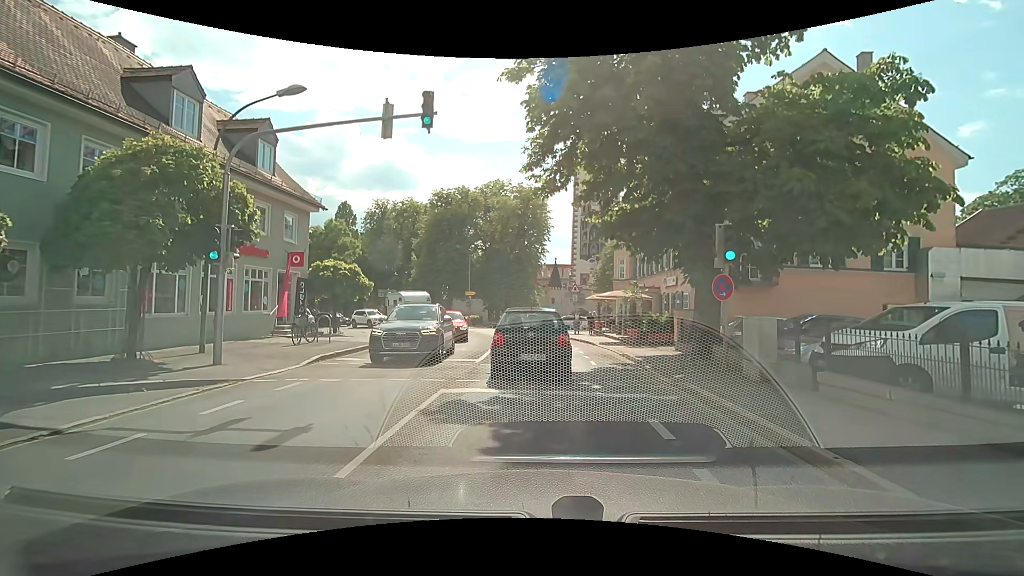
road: secondary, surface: asphalt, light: Day
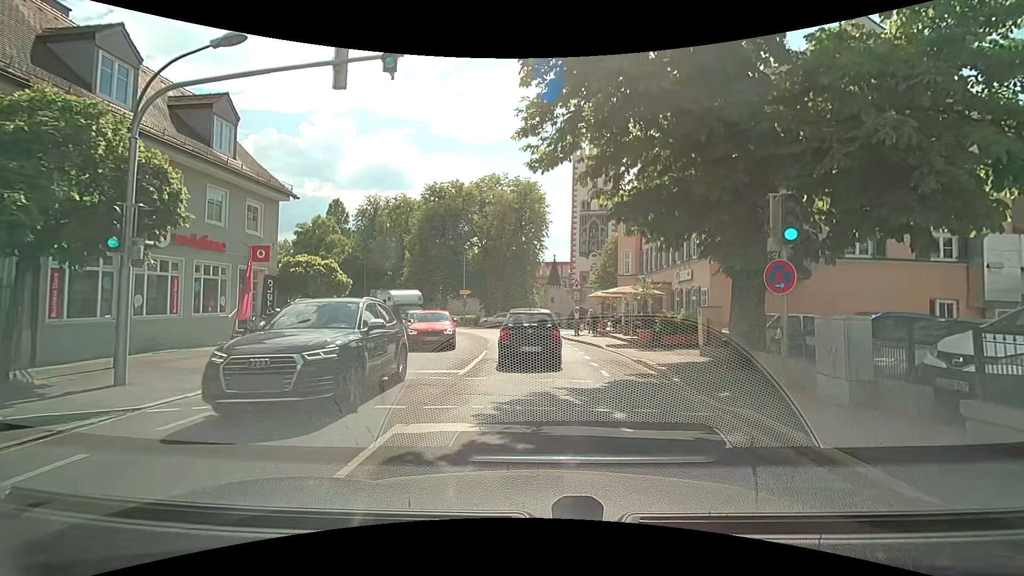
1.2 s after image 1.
(-0.1, +2.9) m; -1°
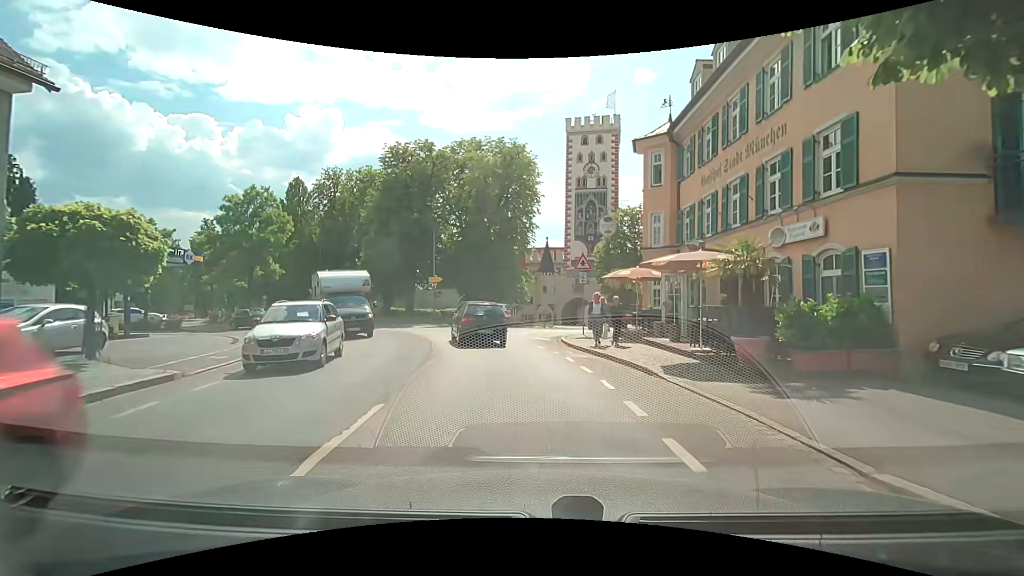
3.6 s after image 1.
(0.0, +11.2) m; +1°
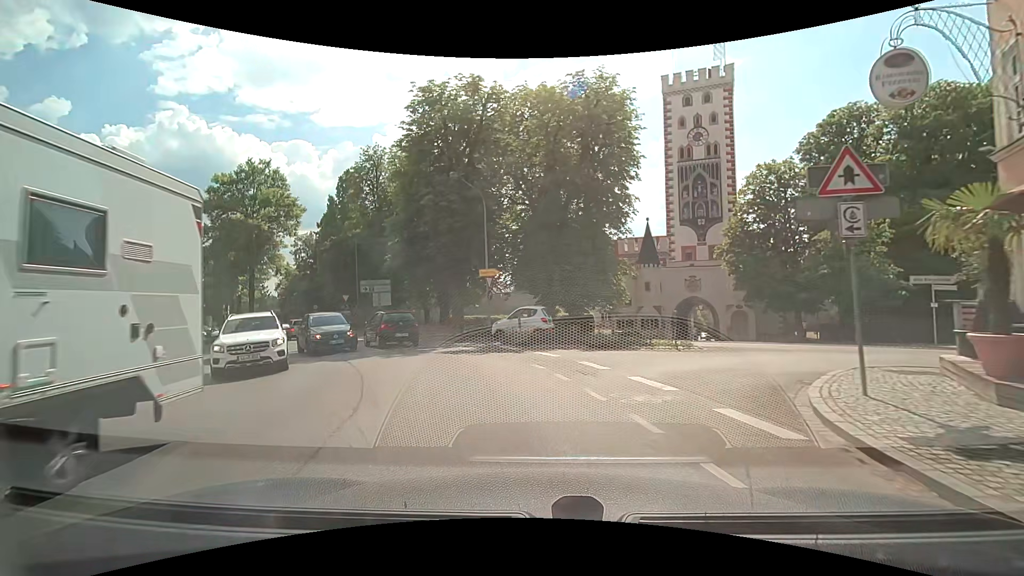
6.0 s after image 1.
(-1.1, +14.5) m; -10°
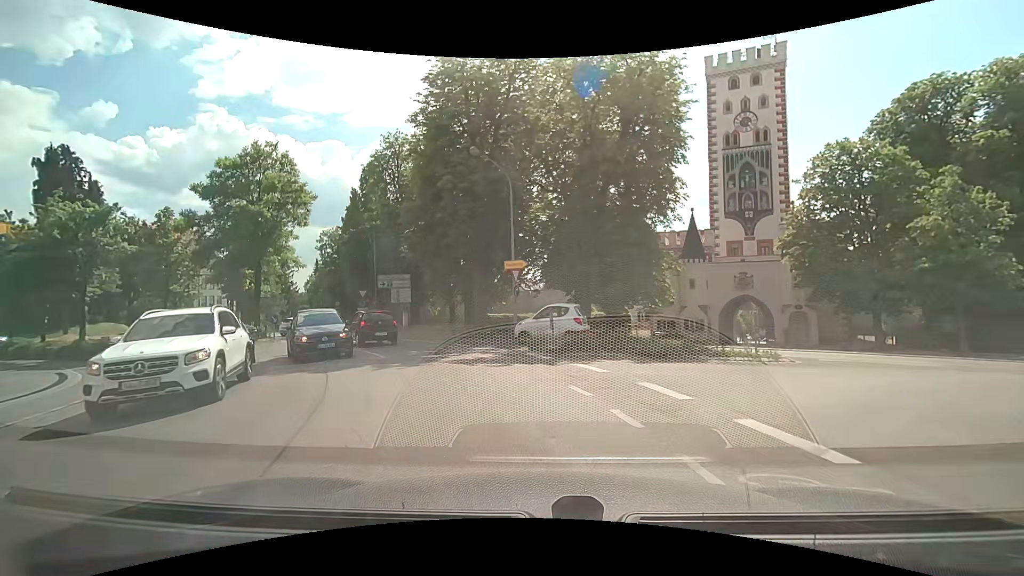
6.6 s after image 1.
(-0.1, +3.8) m; -4°
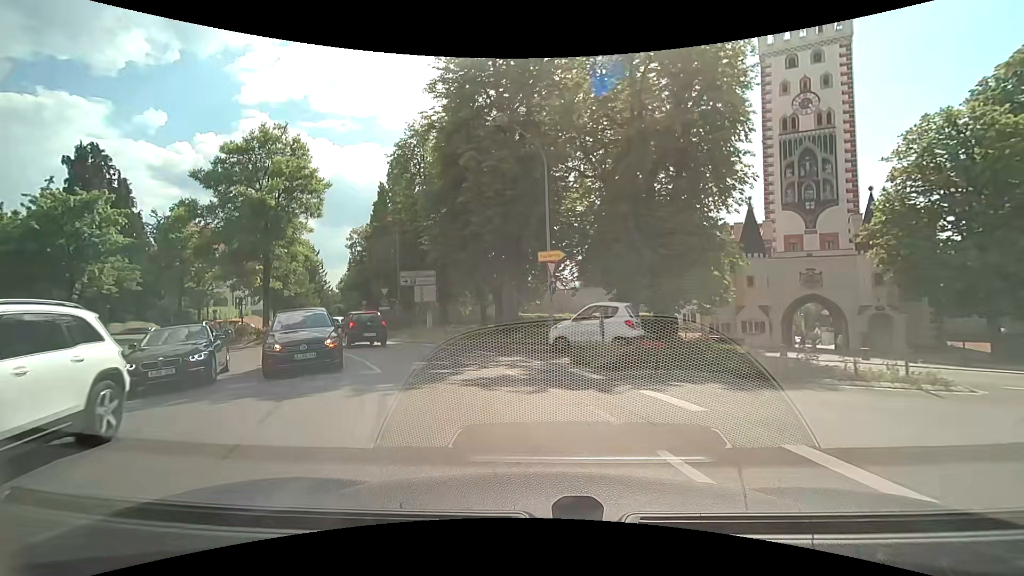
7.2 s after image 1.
(-0.1, +3.8) m; -3°
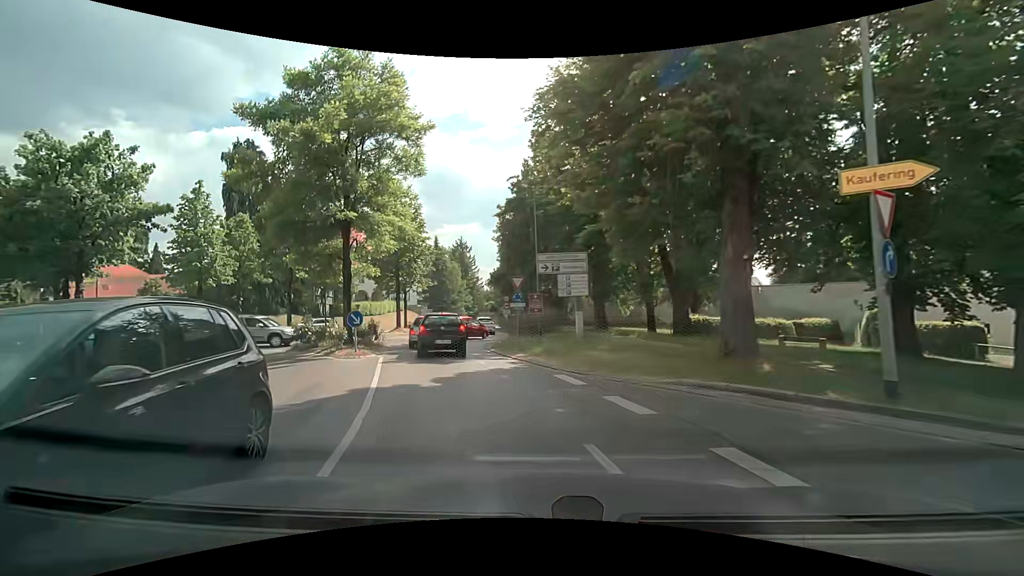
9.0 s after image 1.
(-1.6, +11.0) m; -17°
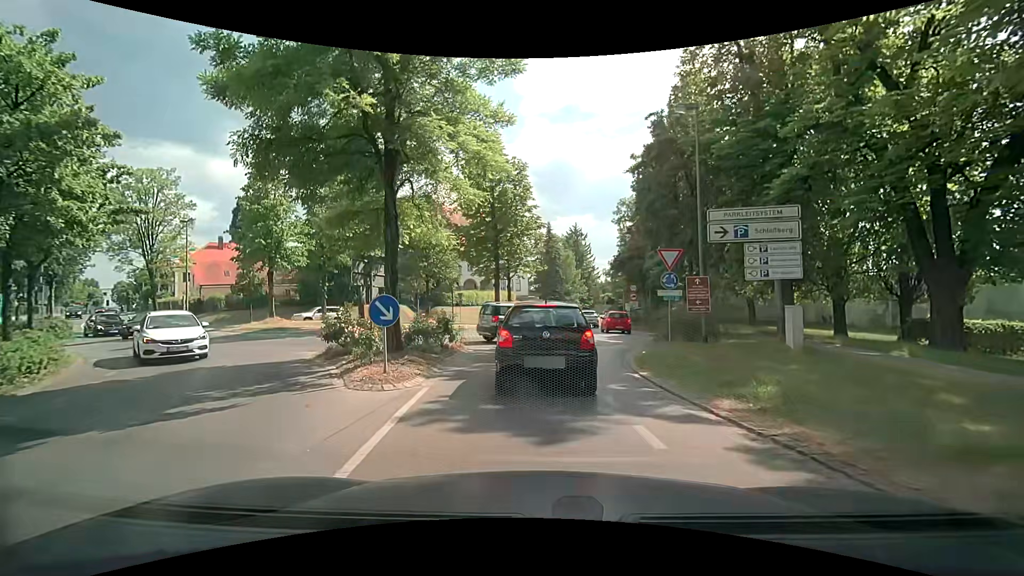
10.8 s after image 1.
(-1.3, +8.7) m; -14°
